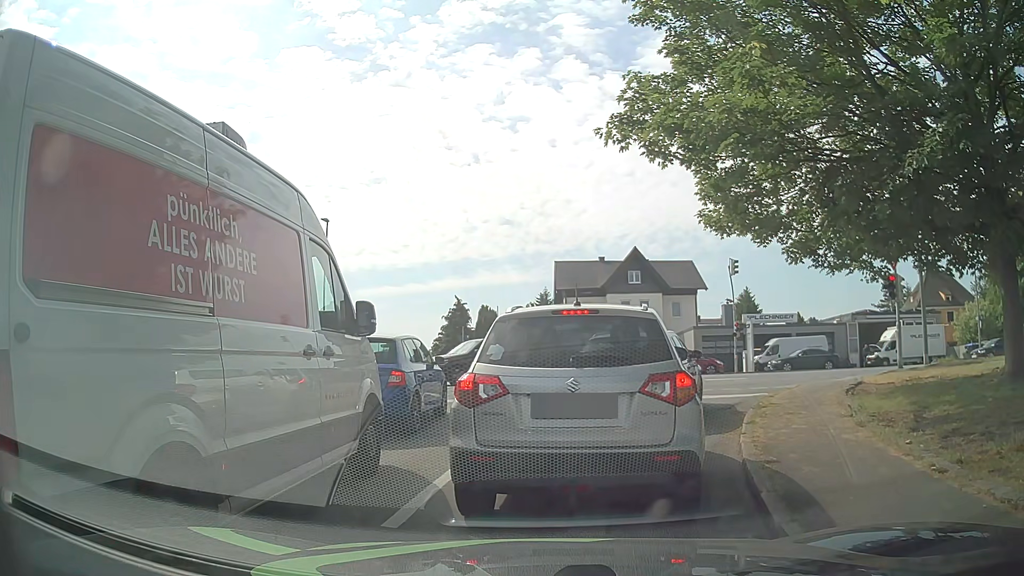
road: residential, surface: asphalt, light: Day
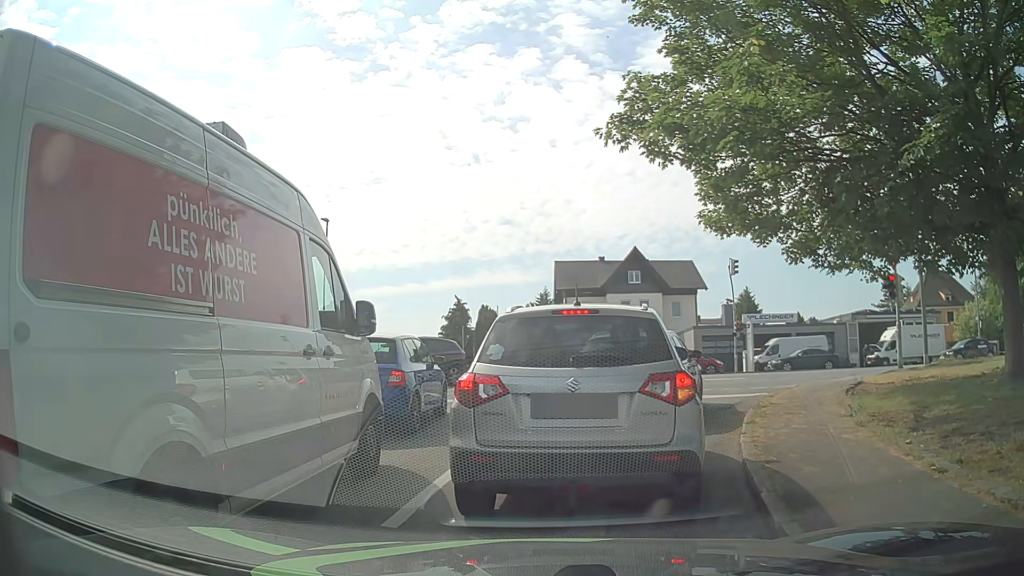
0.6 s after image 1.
(0.0, 0.0) m; 0°
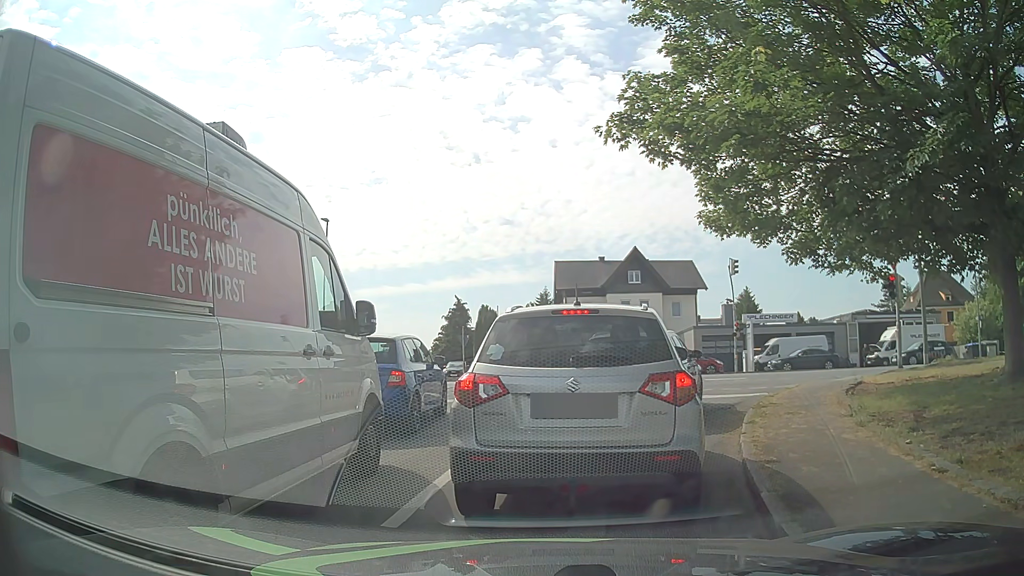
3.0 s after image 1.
(0.0, 0.0) m; 0°
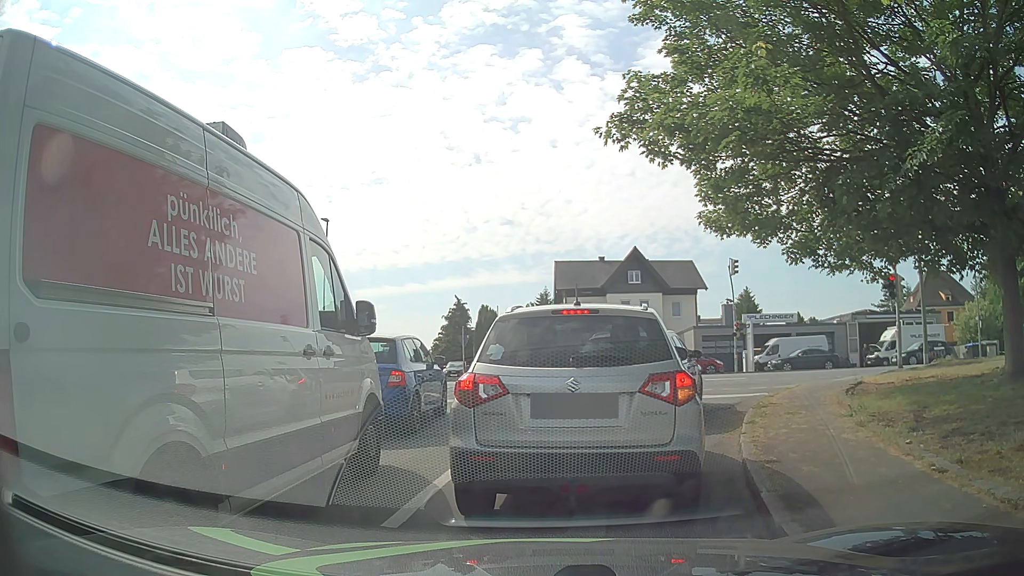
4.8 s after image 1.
(0.0, 0.0) m; 0°
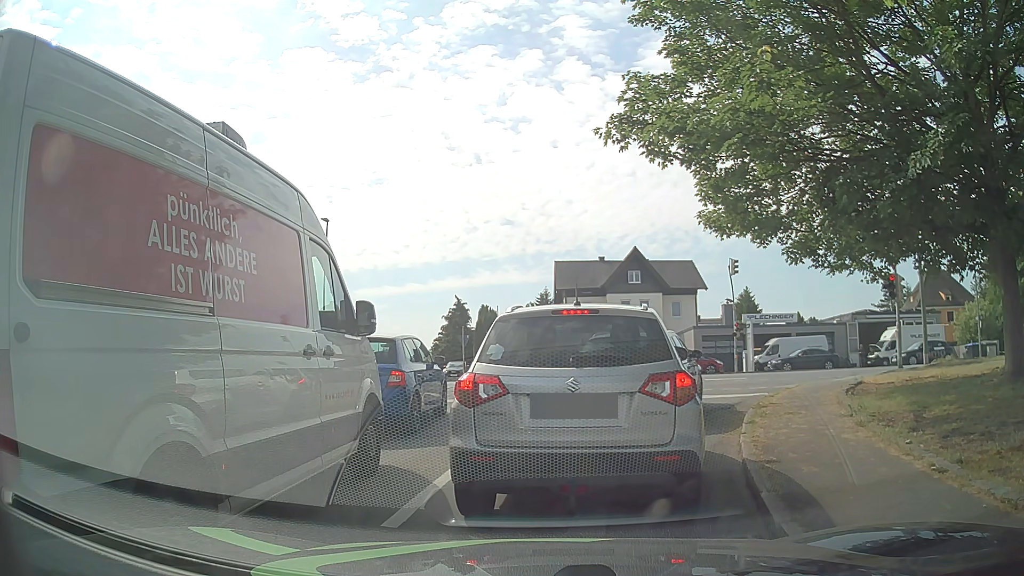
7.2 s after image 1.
(0.0, 0.0) m; 0°
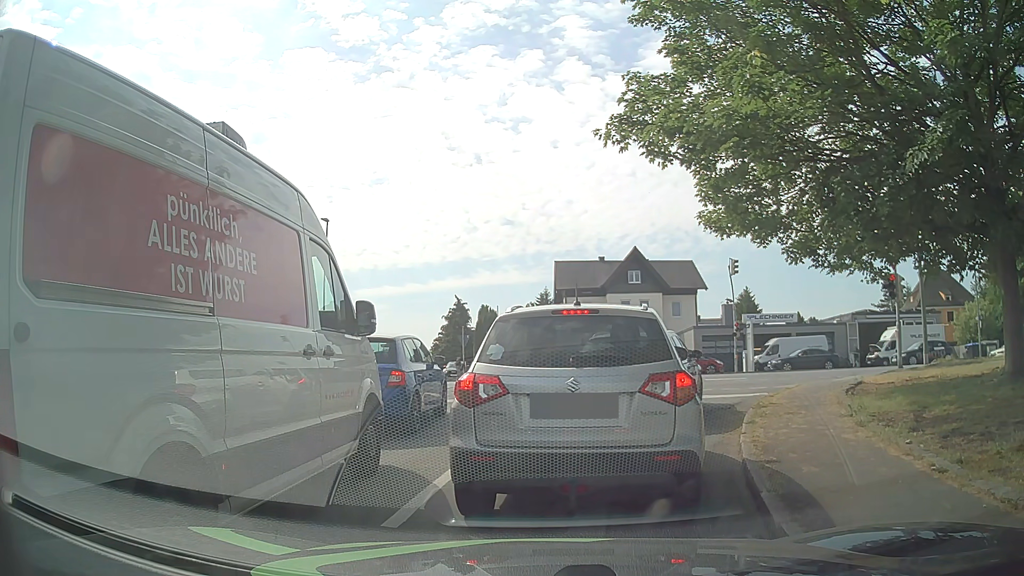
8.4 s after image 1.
(0.0, 0.0) m; 0°
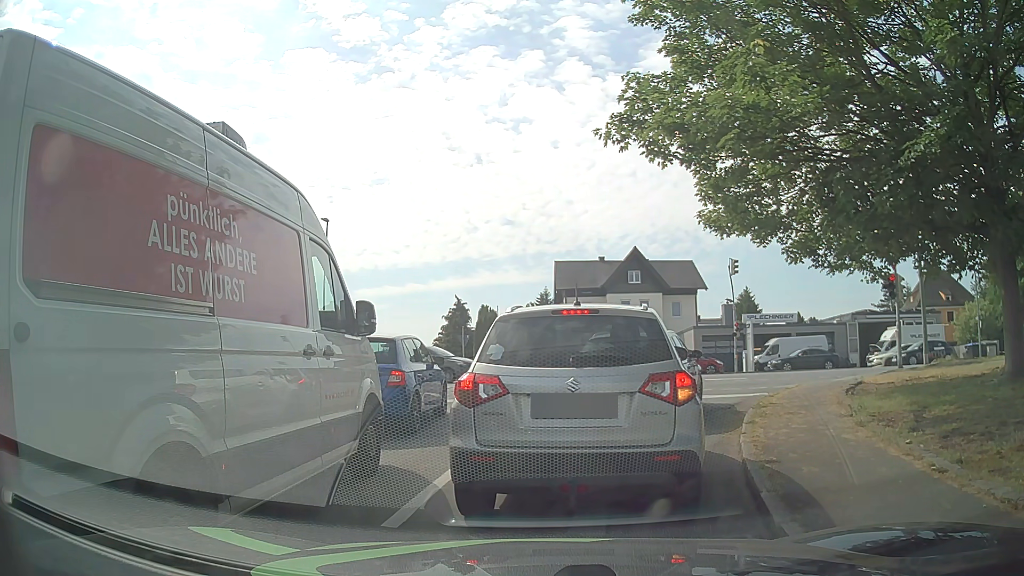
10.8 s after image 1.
(0.0, 0.0) m; 0°
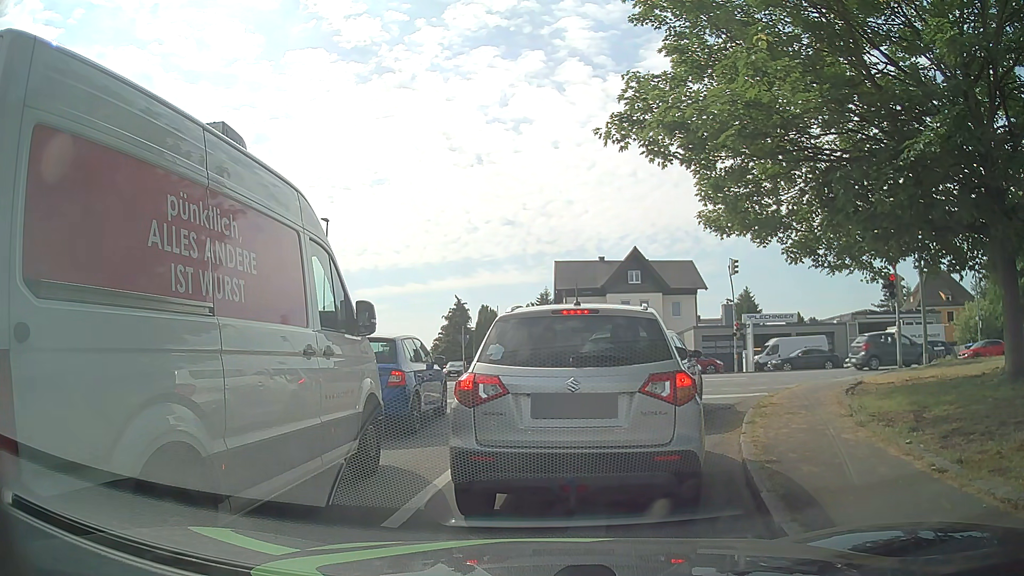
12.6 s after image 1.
(0.0, 0.0) m; 0°
